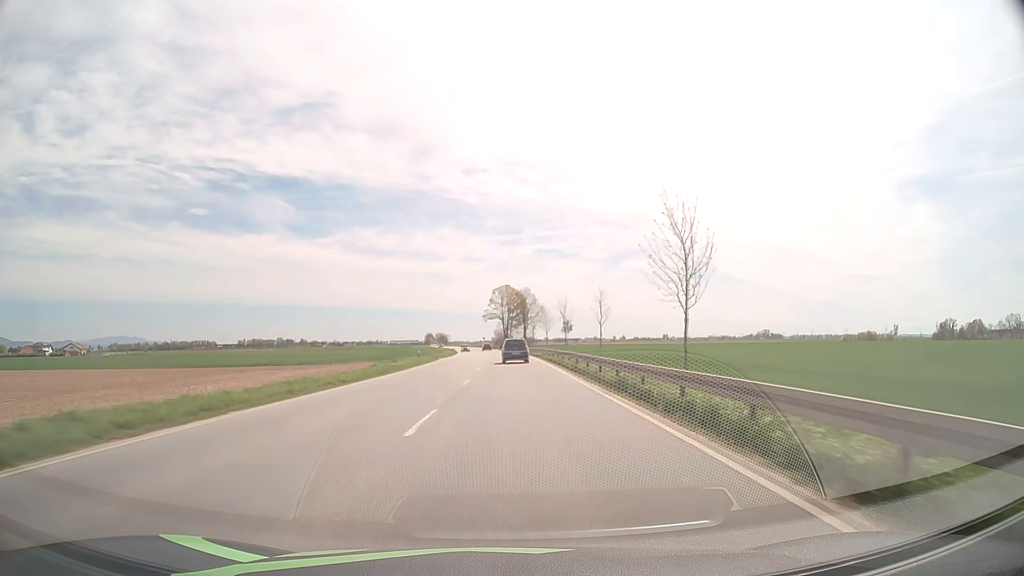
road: primary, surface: asphalt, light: Day
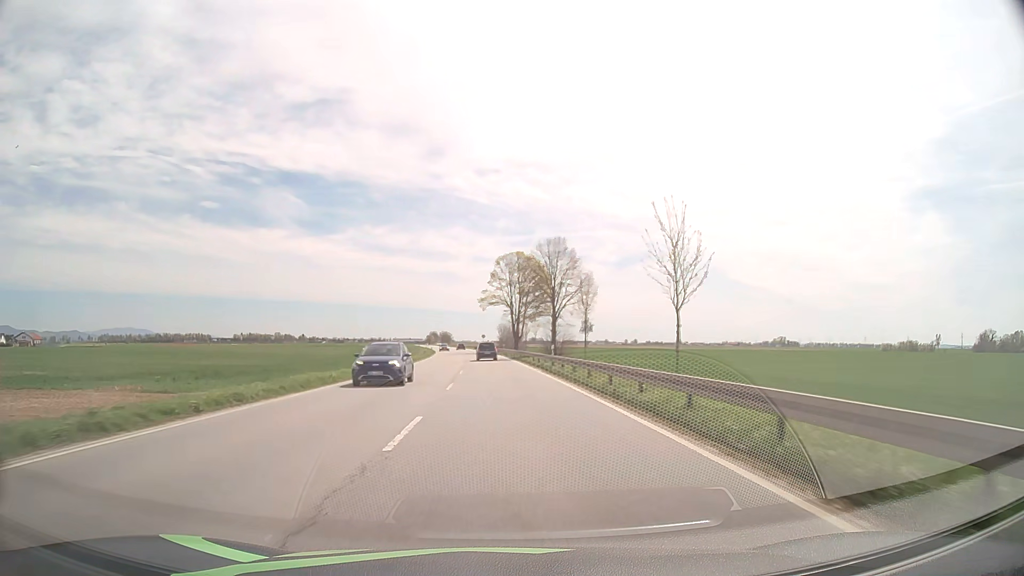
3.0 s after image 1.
(-0.1, +61.2) m; -1°
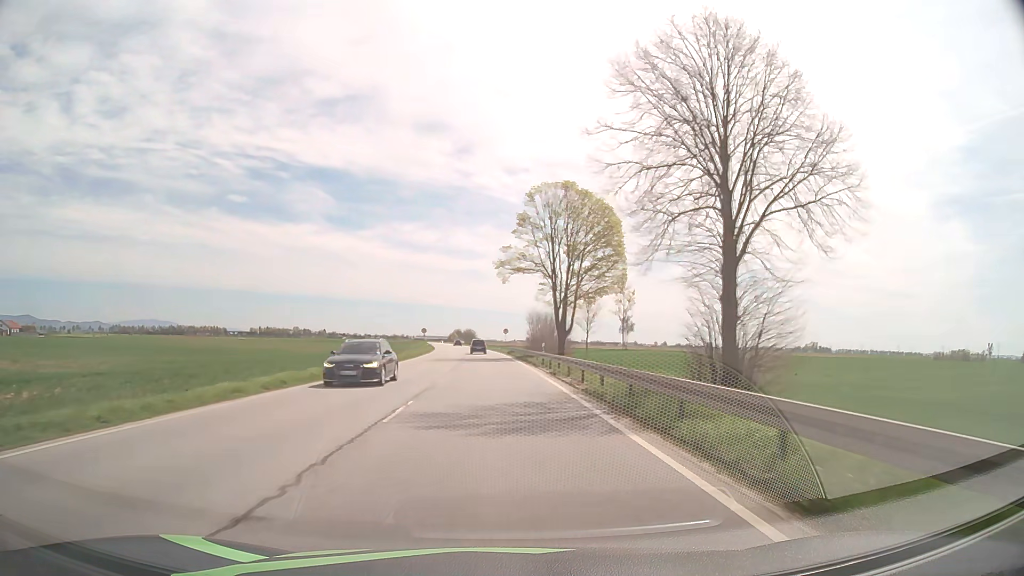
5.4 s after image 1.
(-0.7, +45.1) m; -2°
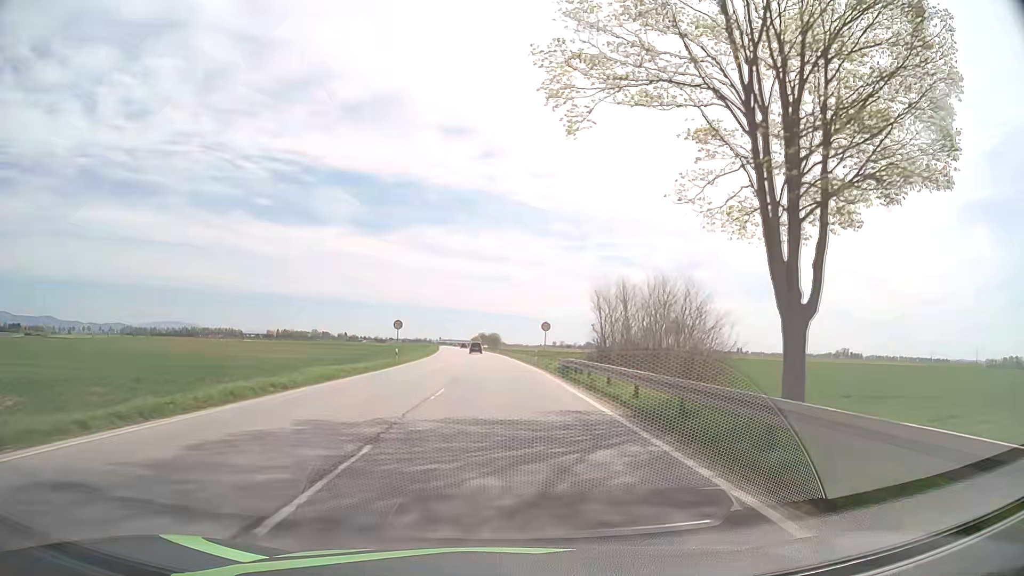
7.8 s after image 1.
(-1.0, +43.1) m; -2°
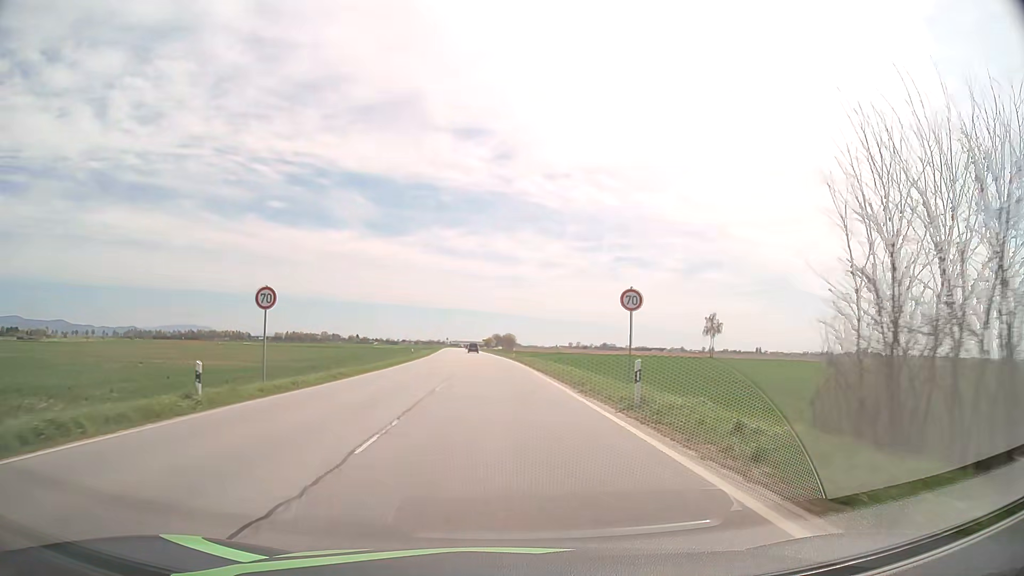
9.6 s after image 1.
(-0.3, +32.4) m; -1°
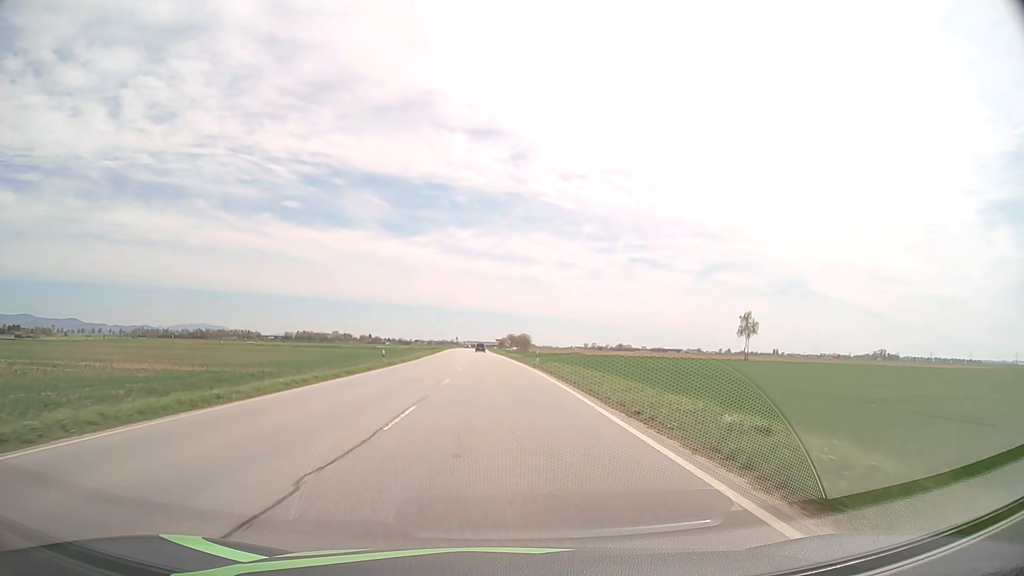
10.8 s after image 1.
(-0.3, +21.8) m; -1°
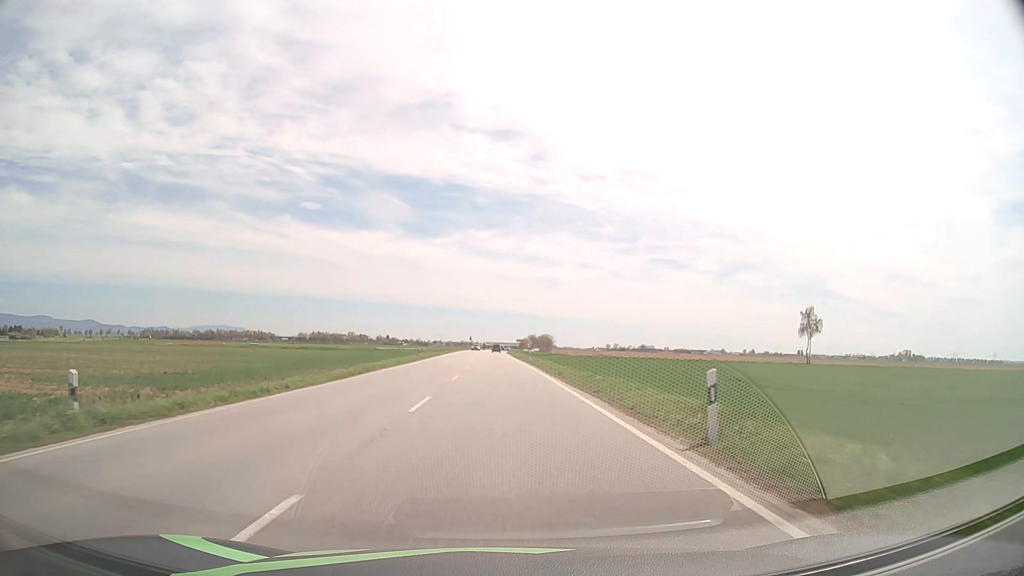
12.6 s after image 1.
(-0.5, +33.1) m; -2°
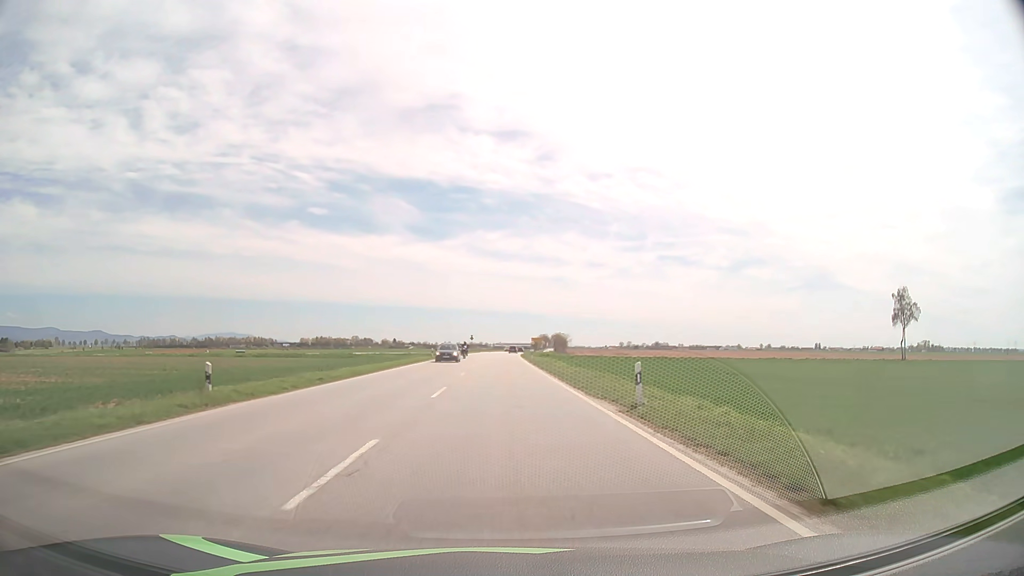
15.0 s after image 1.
(-0.4, +44.5) m; -1°
(0, +10) (0, +20) (0, +30) (0, +40) (0, +50) (0, +60) (0, +70) (0, +80) (0, +90) (0, +100) m
